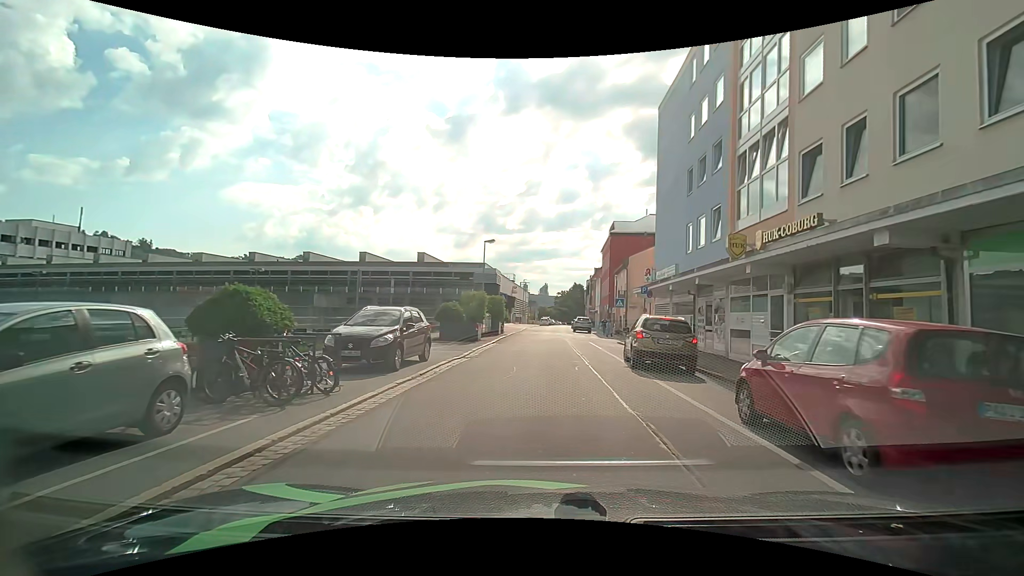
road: residential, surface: asphalt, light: Day
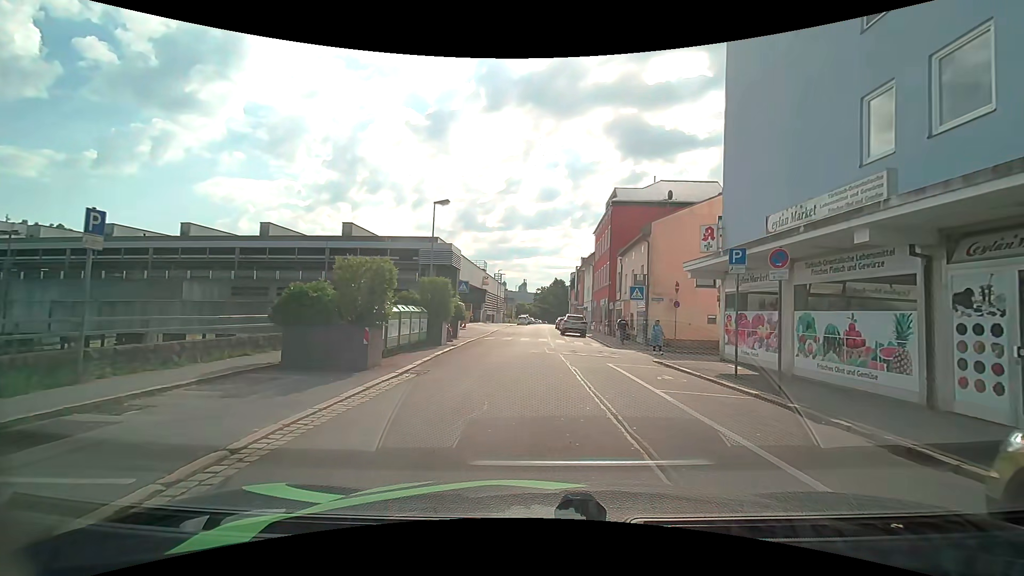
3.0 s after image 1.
(-0.2, +14.8) m; +2°
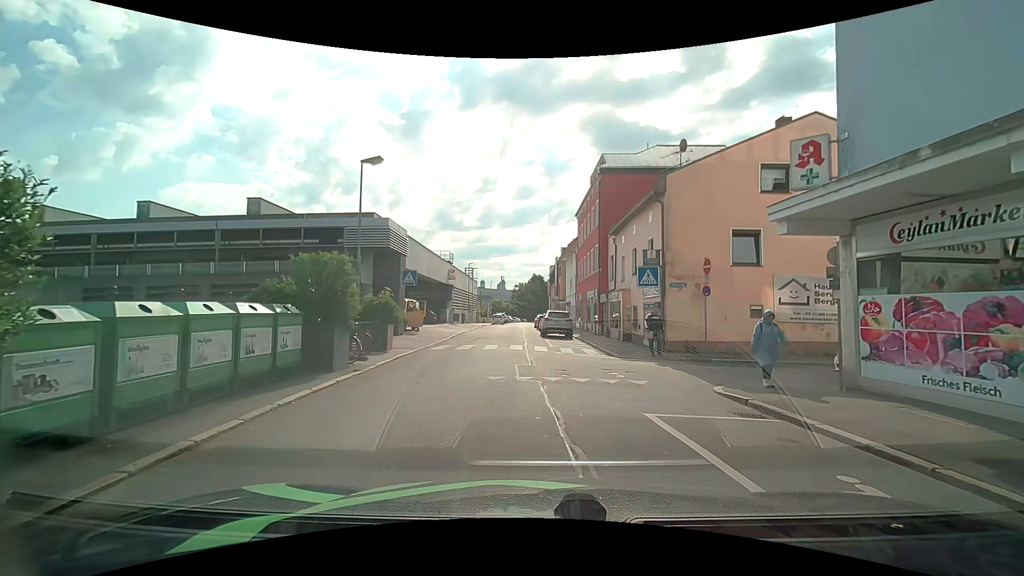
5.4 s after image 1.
(+0.1, +8.4) m; +1°
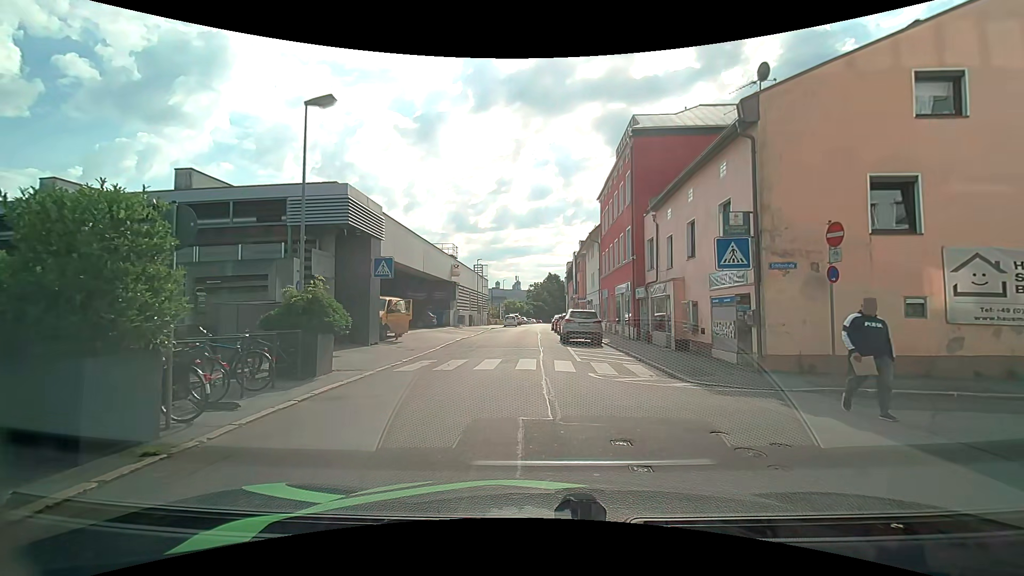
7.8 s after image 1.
(0.0, +6.7) m; 0°
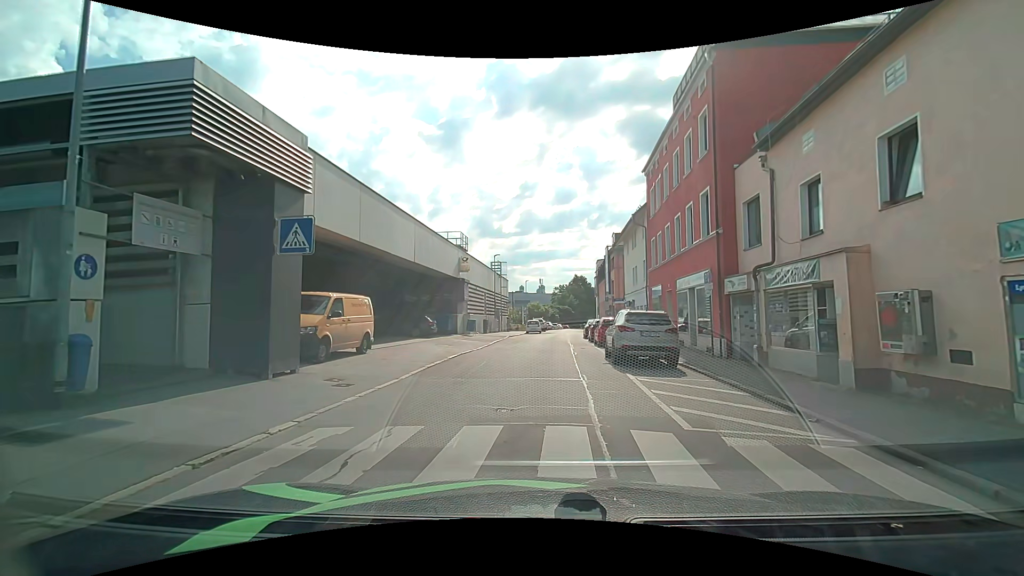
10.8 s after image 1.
(-0.3, +9.0) m; -4°
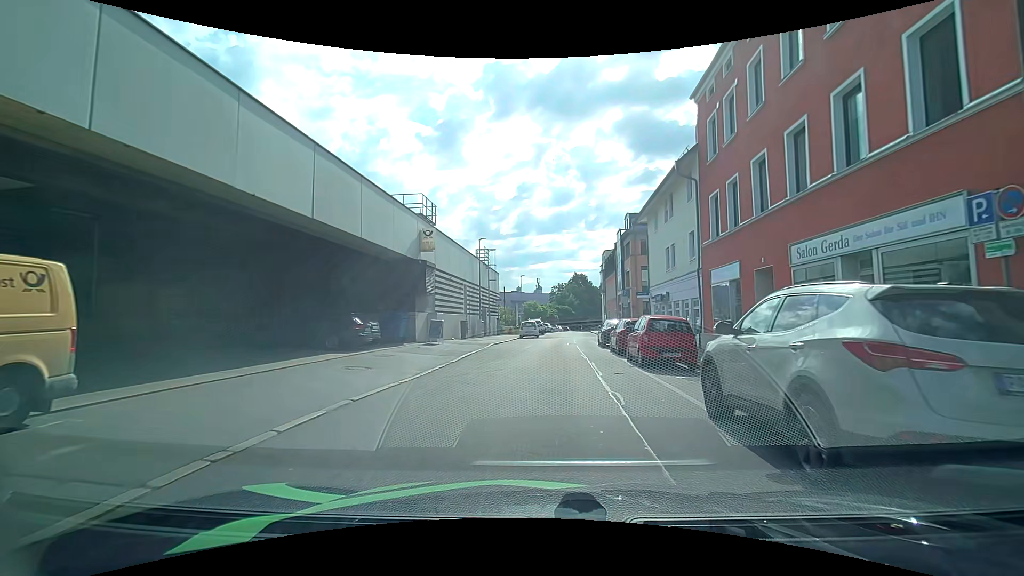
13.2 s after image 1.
(+0.2, +11.5) m; +2°
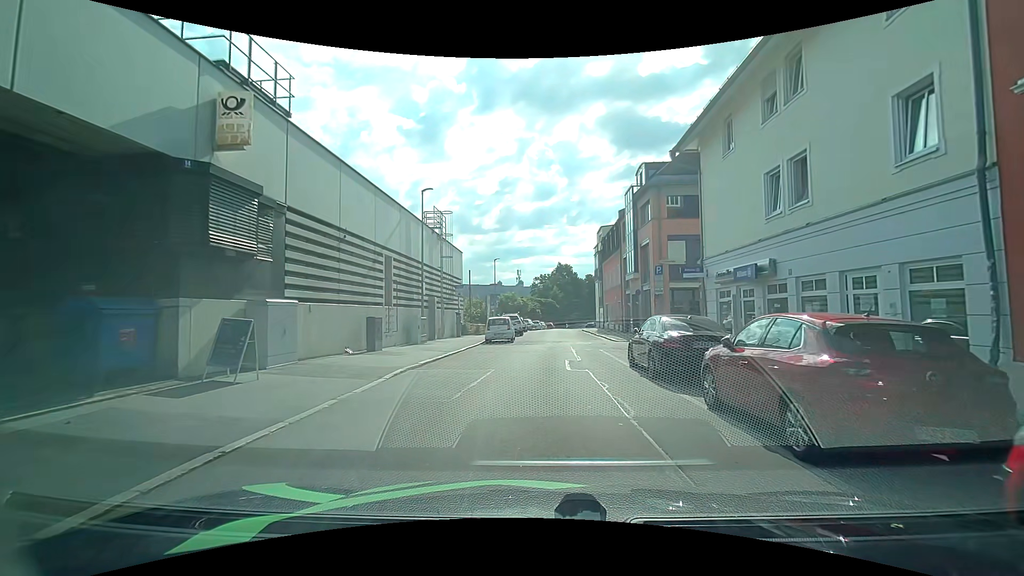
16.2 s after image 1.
(+0.1, +14.6) m; +2°
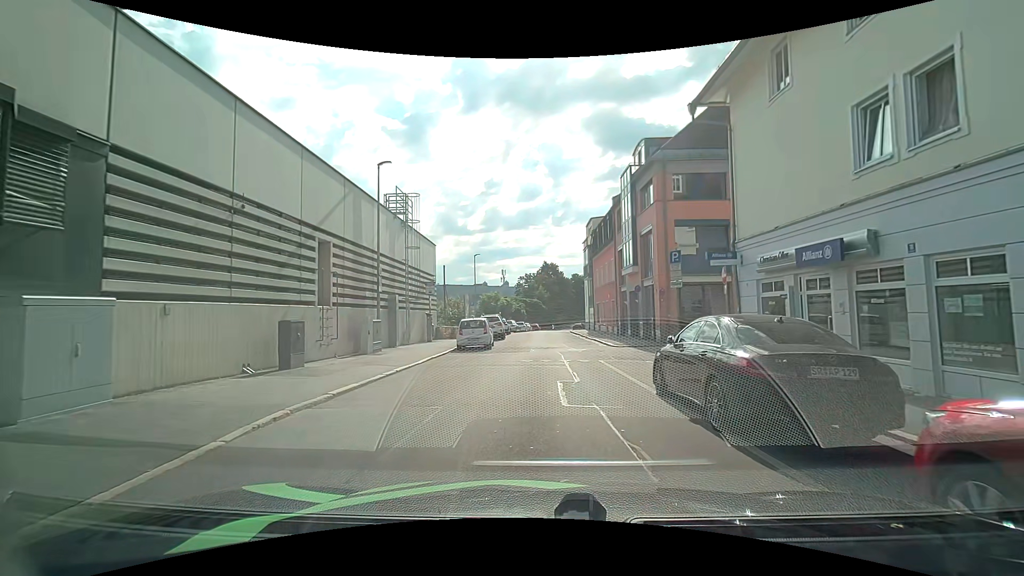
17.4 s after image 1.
(0.0, +4.9) m; +1°
(0, +10) (0, +20) (+1, +30) (0, +40) (0, +50) (+1, +60) (+1, +70) (+2, +80) (+3, +90) (+3, +100) m
